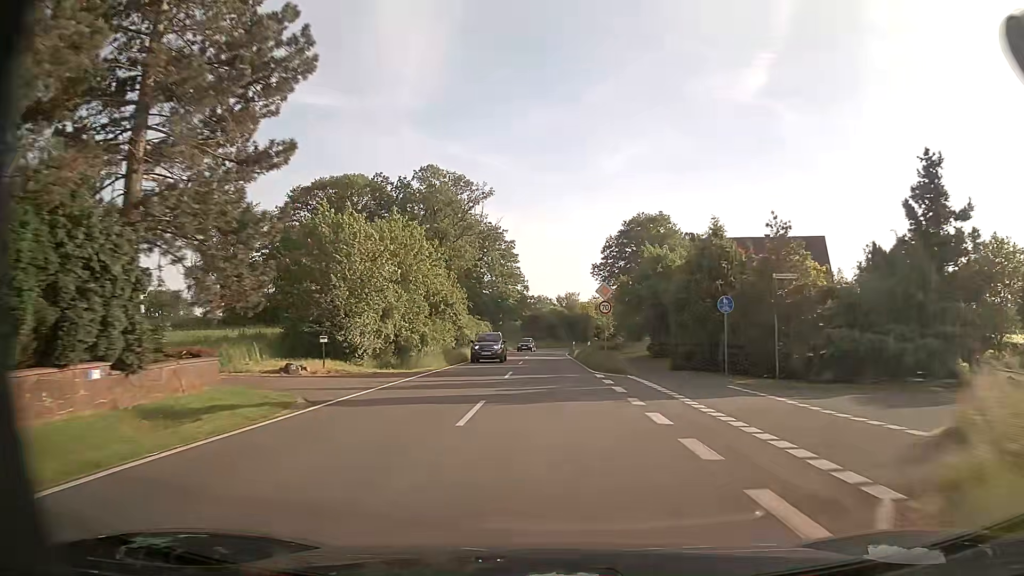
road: tertiary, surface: asphalt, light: Day
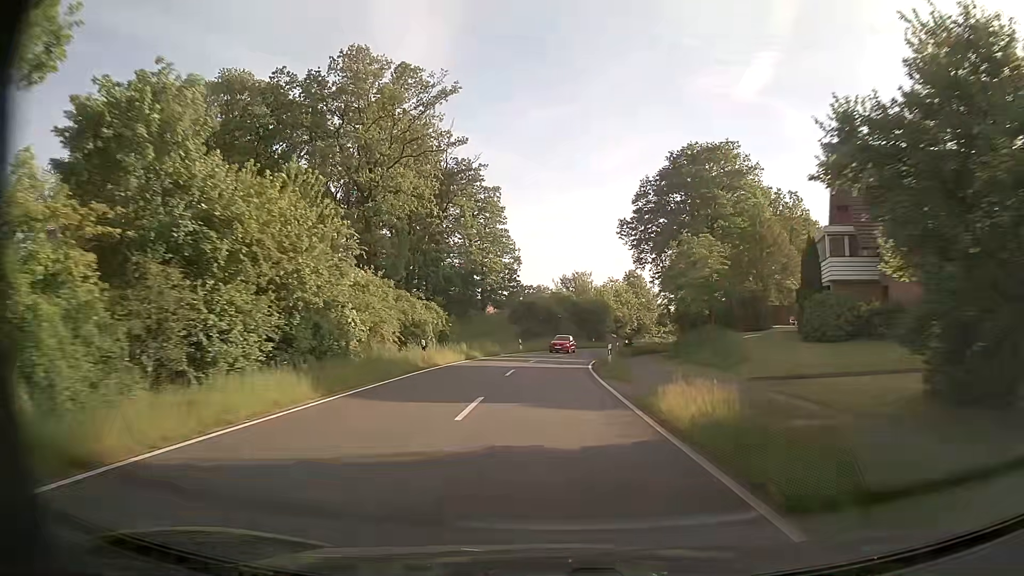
(-0.3, +35.6) m; 0°
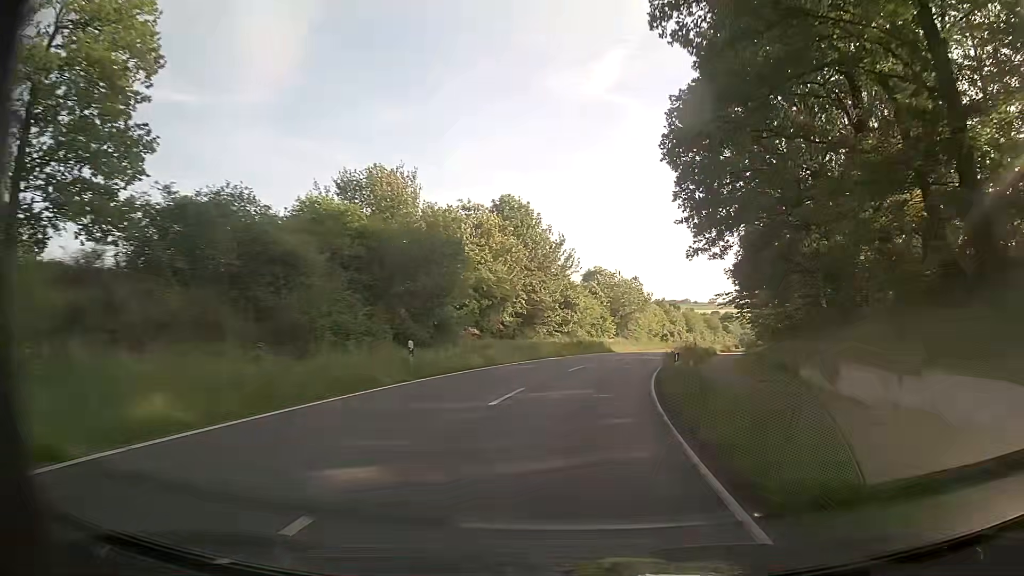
(+4.2, +57.6) m; +13°
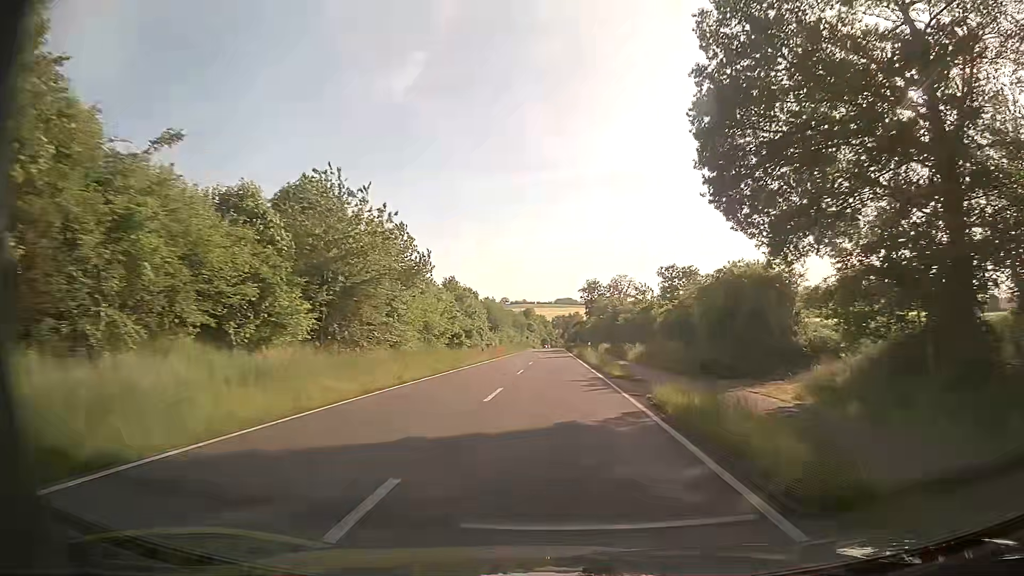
(+7.2, +45.6) m; +17°
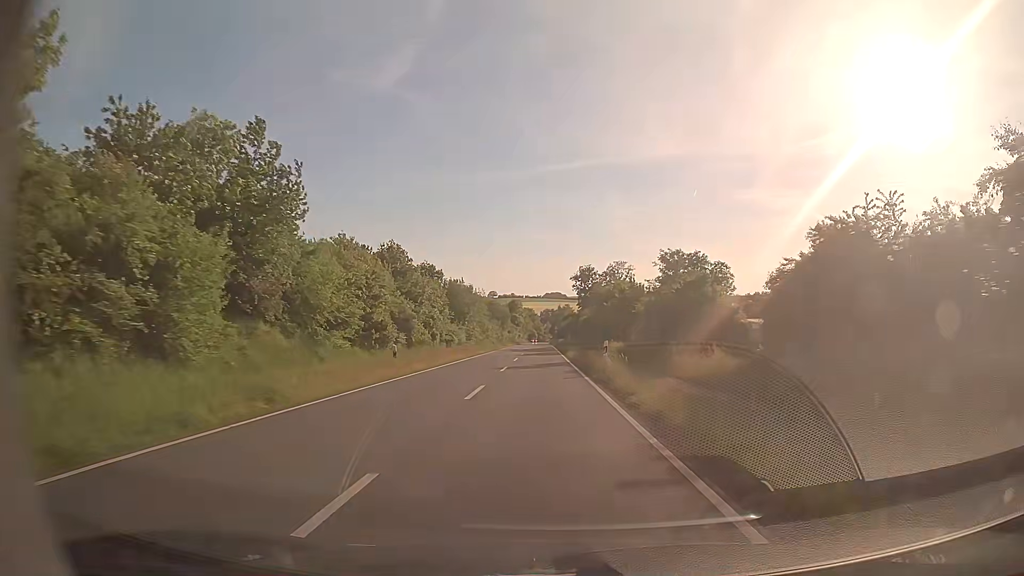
(+0.6, +23.9) m; +1°
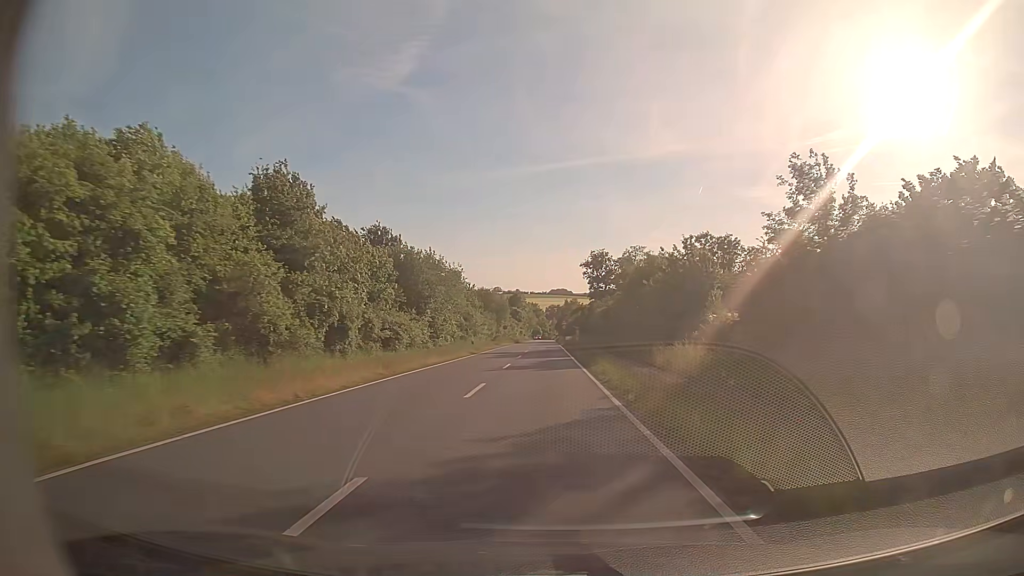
(-0.1, +24.5) m; -1°
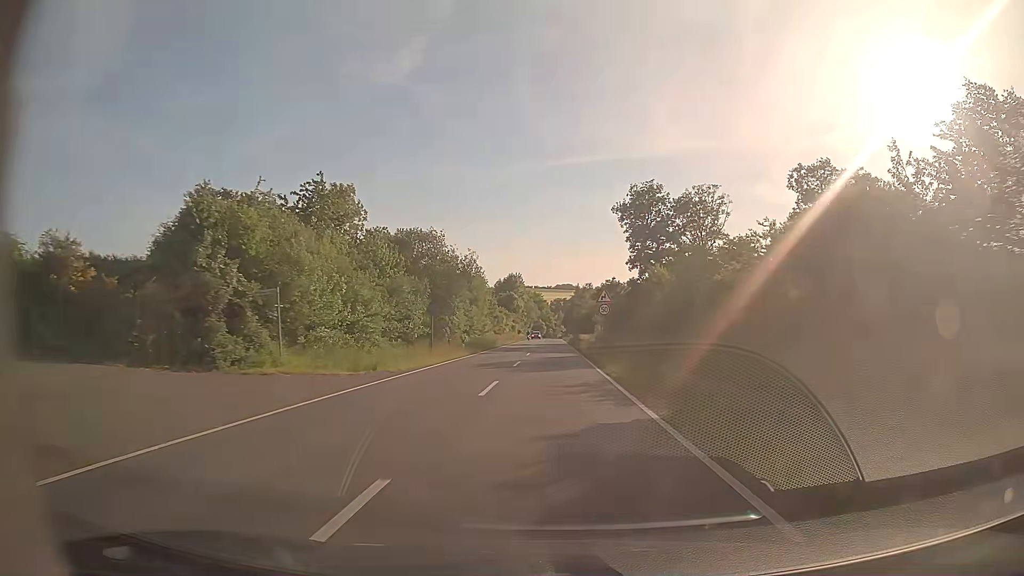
(-0.2, +60.3) m; 0°
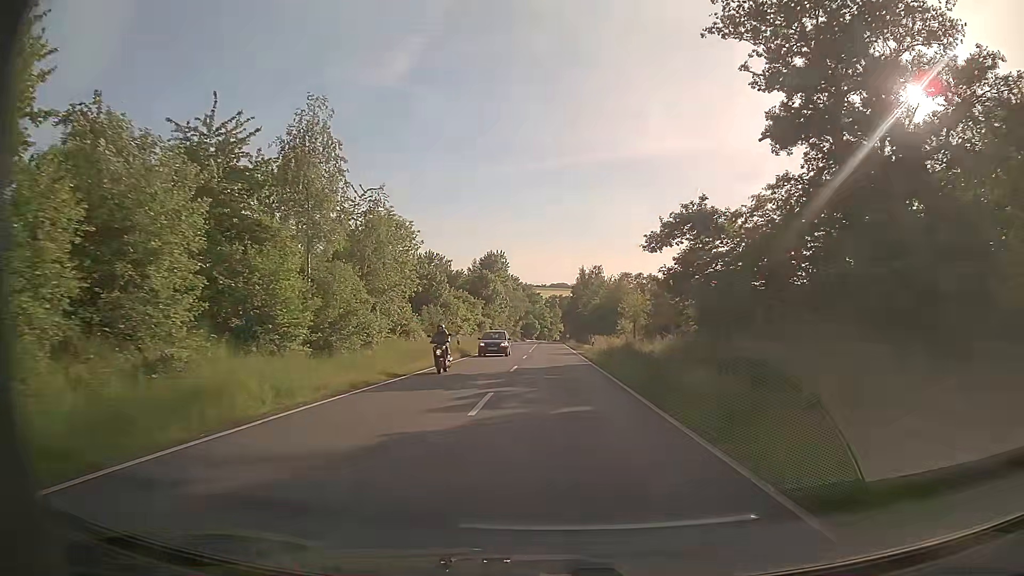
(0.0, +50.8) m; 0°
(0, +10) (0, +20) (0, +30) (0, +40) (0, +50) (0, +60) (+1, +70) (+1, +80) (+1, +90) (+1, +100) m
